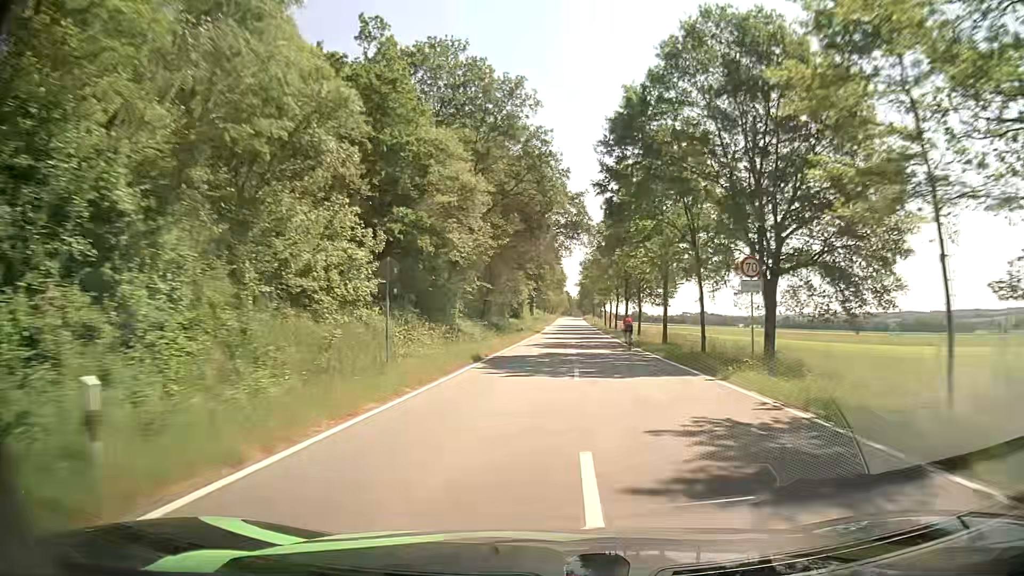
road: tertiary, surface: asphalt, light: Day
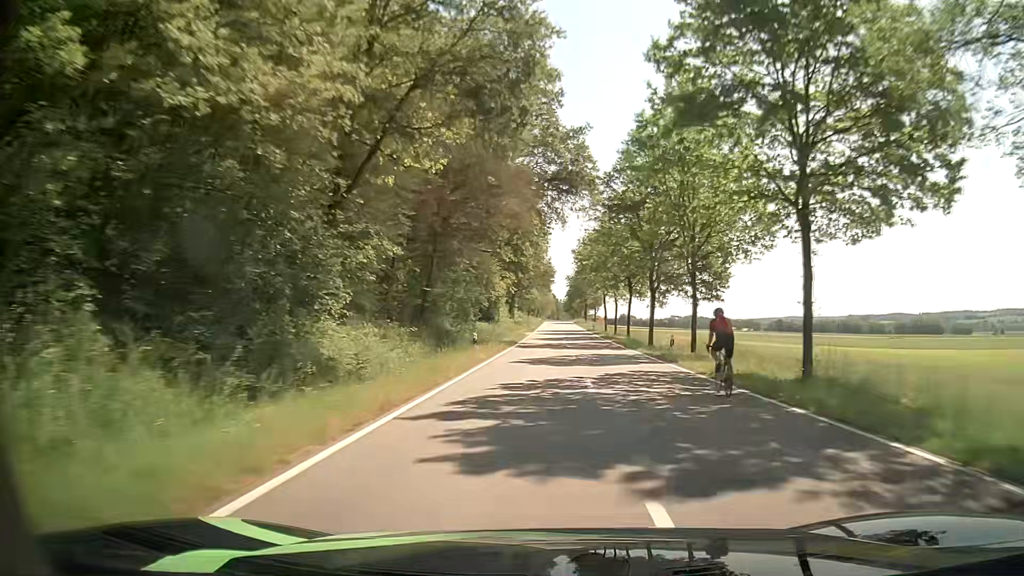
(+0.4, +26.5) m; +1°
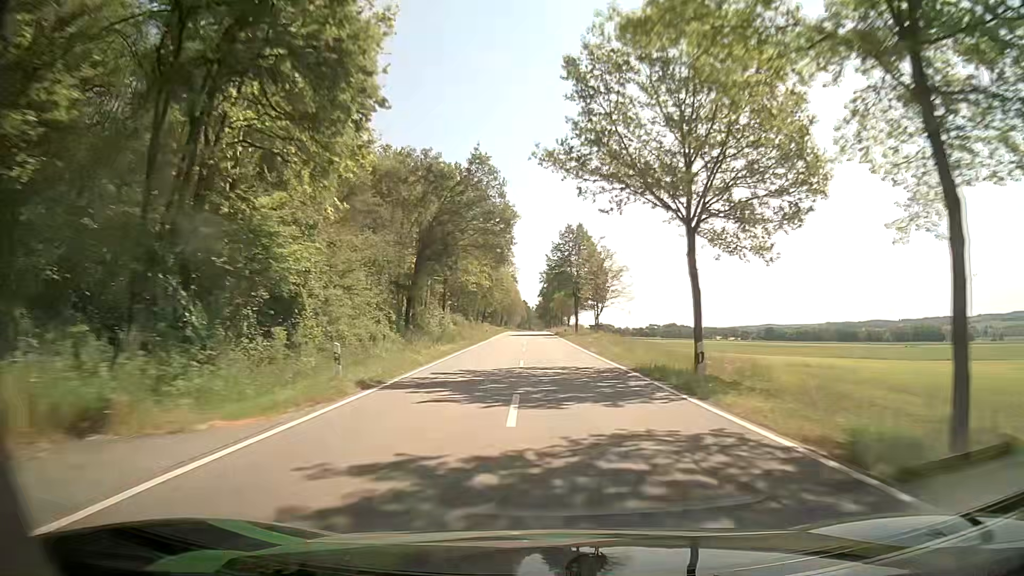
(+1.5, +66.7) m; +2°
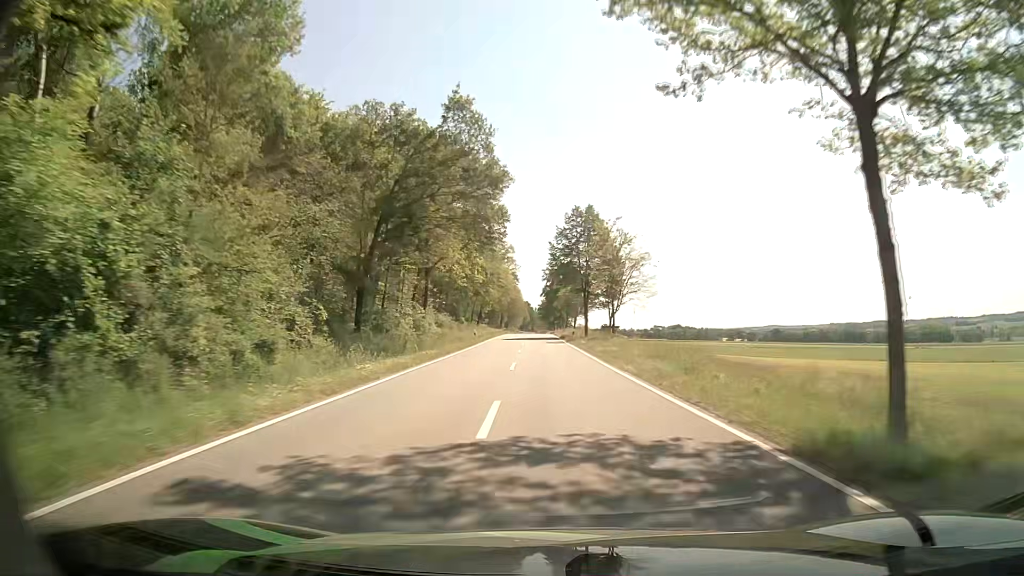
(0.0, +13.6) m; 0°
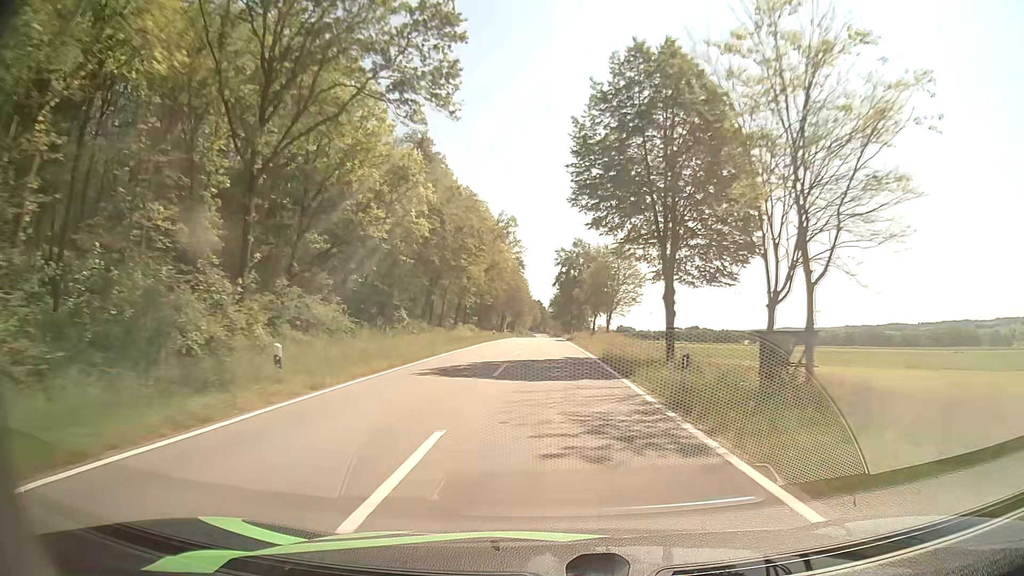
(-0.4, +41.1) m; -1°
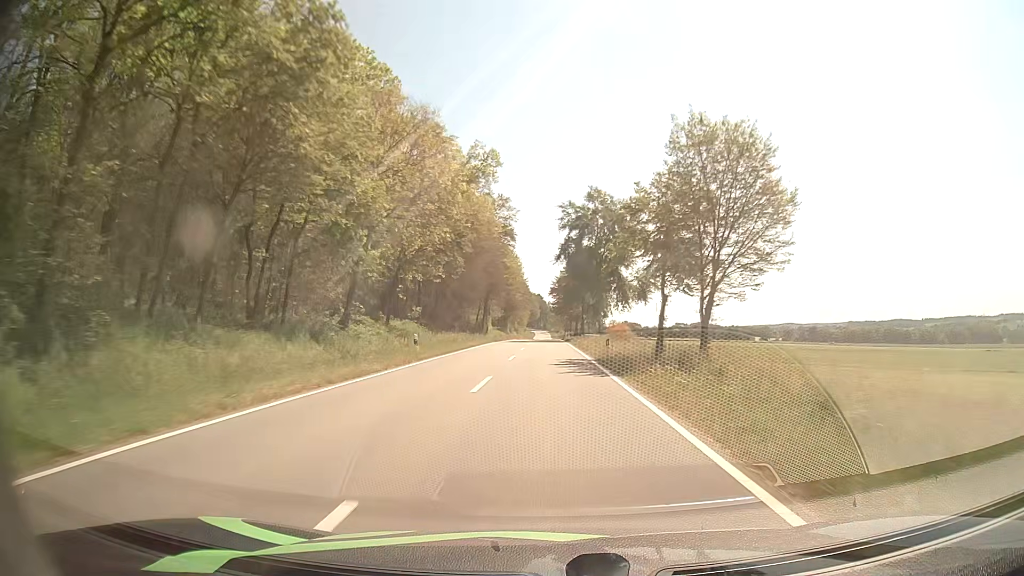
(-0.2, +40.8) m; 0°
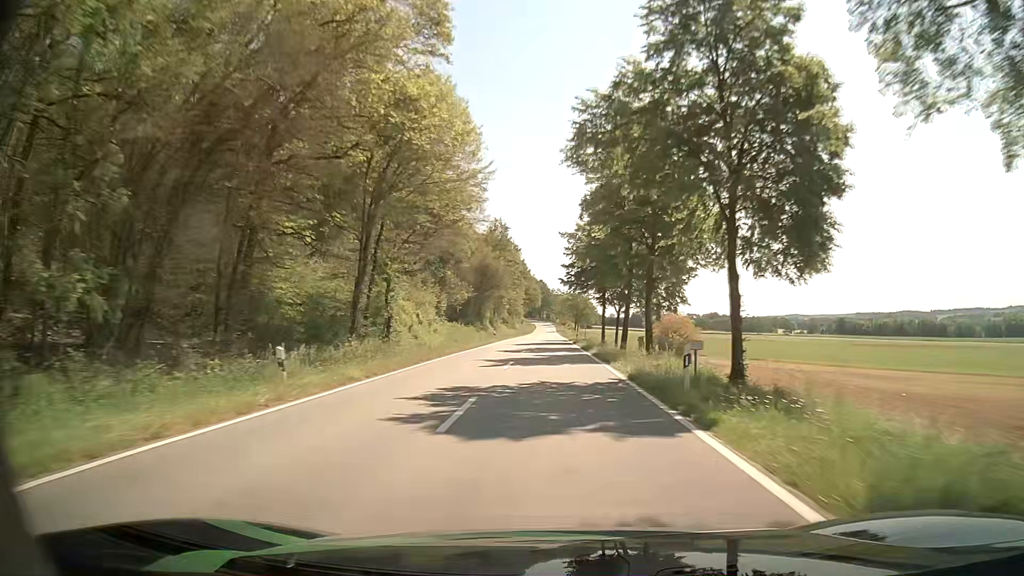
(-0.4, +67.2) m; 0°
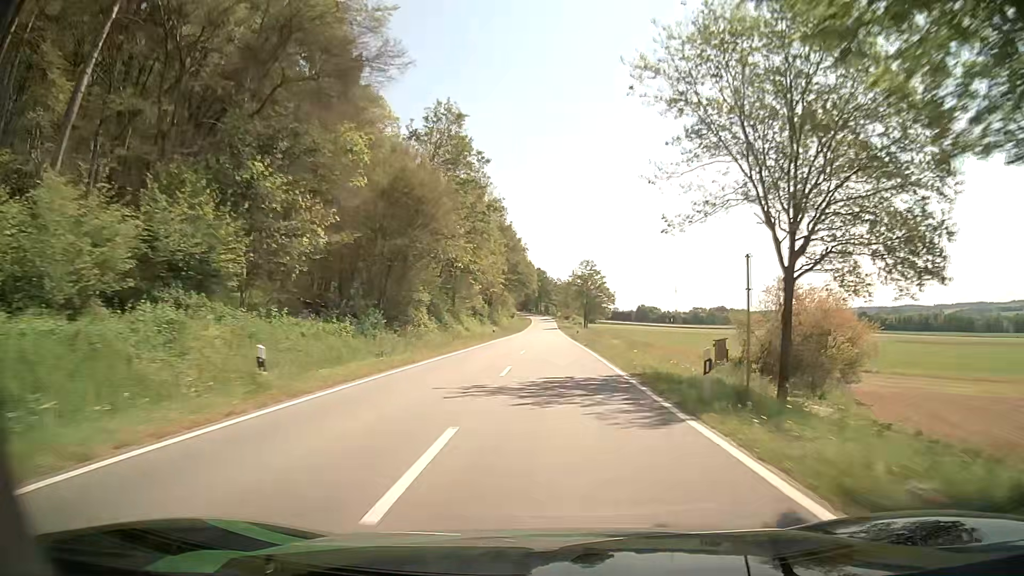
(-0.1, +53.3) m; 0°
(0, +10) (0, +20) (0, +30) (0, +40) (0, +50) (0, +60) (0, +70) (0, +80) (0, +90) (0, +100) m
